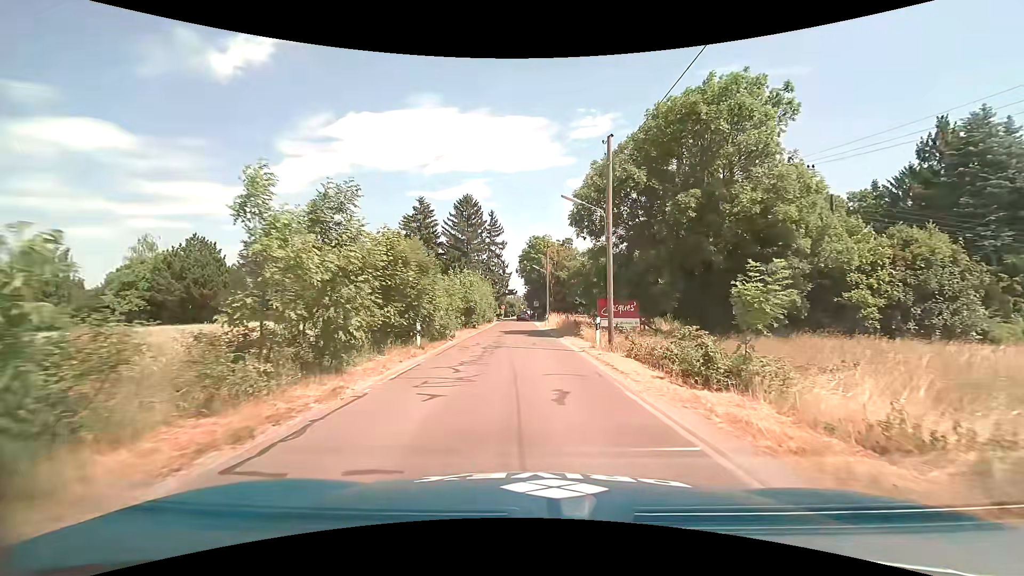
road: unclassified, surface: asphalt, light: Day
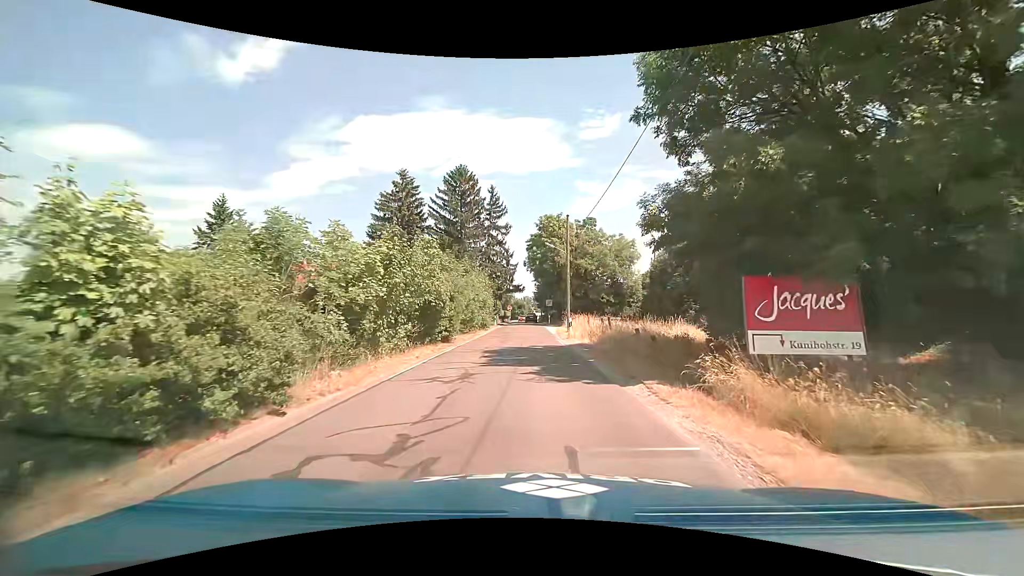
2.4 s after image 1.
(-0.1, +17.4) m; -1°
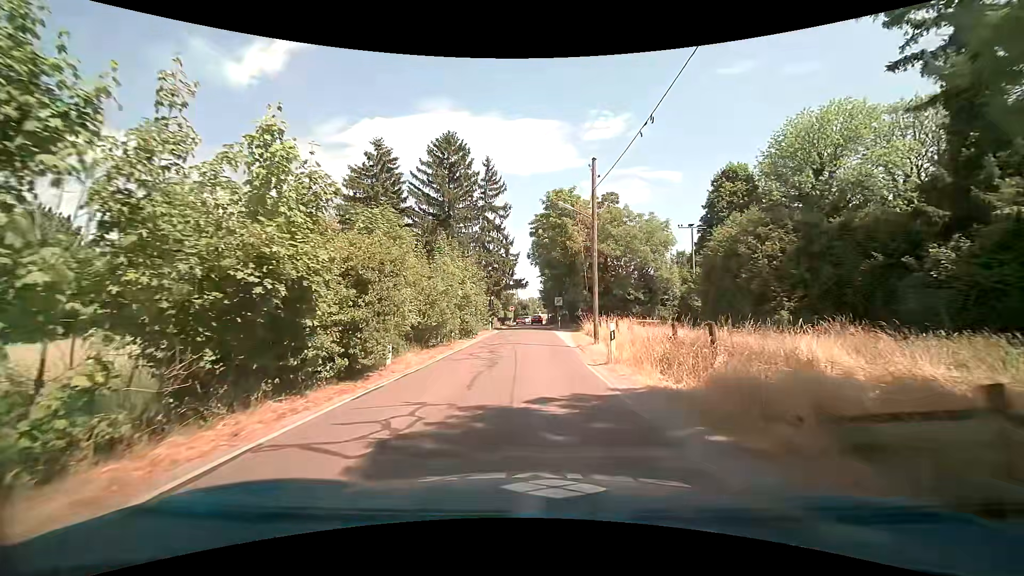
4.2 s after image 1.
(-0.1, +12.6) m; 0°
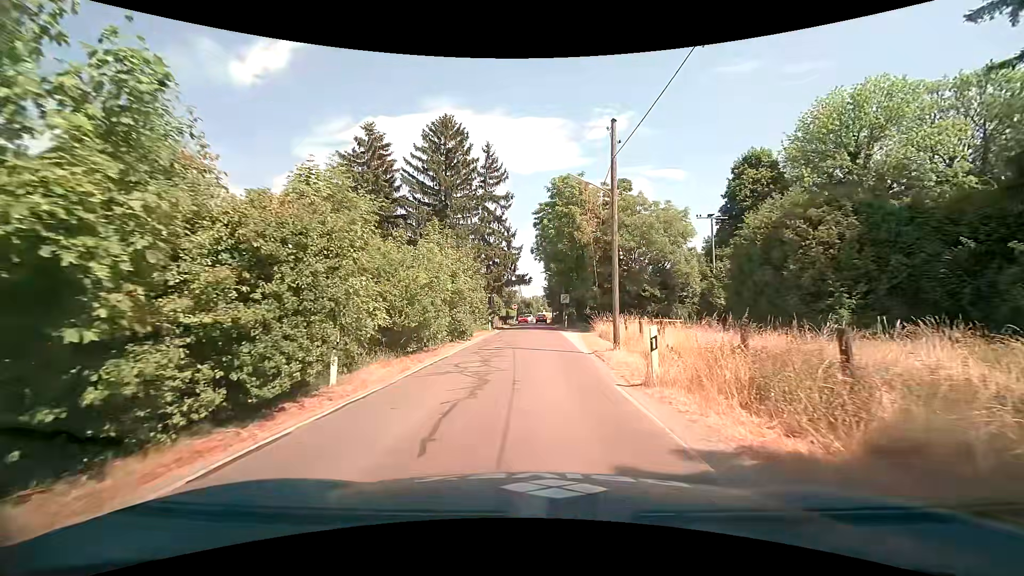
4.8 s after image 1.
(-0.1, +4.2) m; 0°
